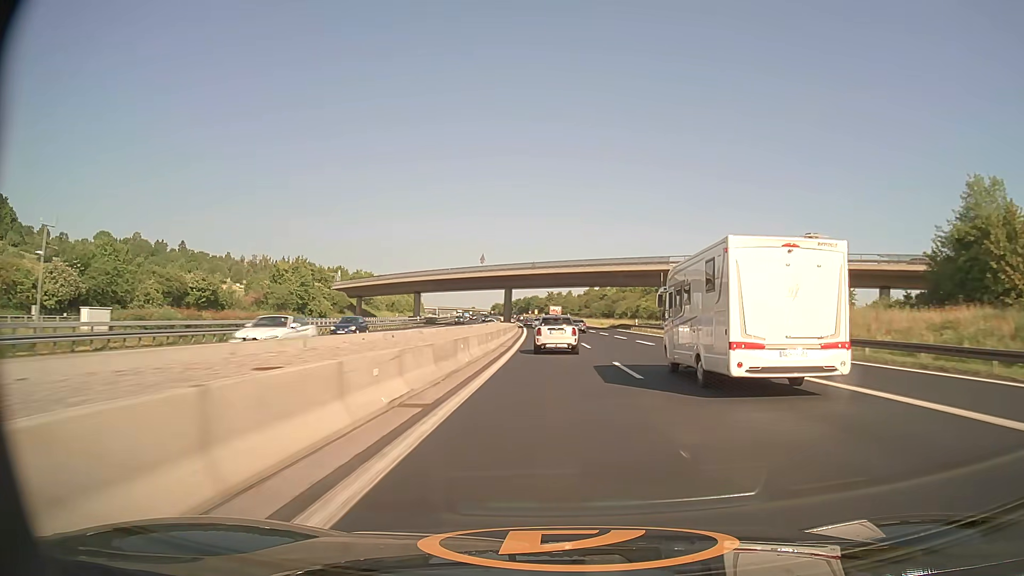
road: motorway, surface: asphalt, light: Day
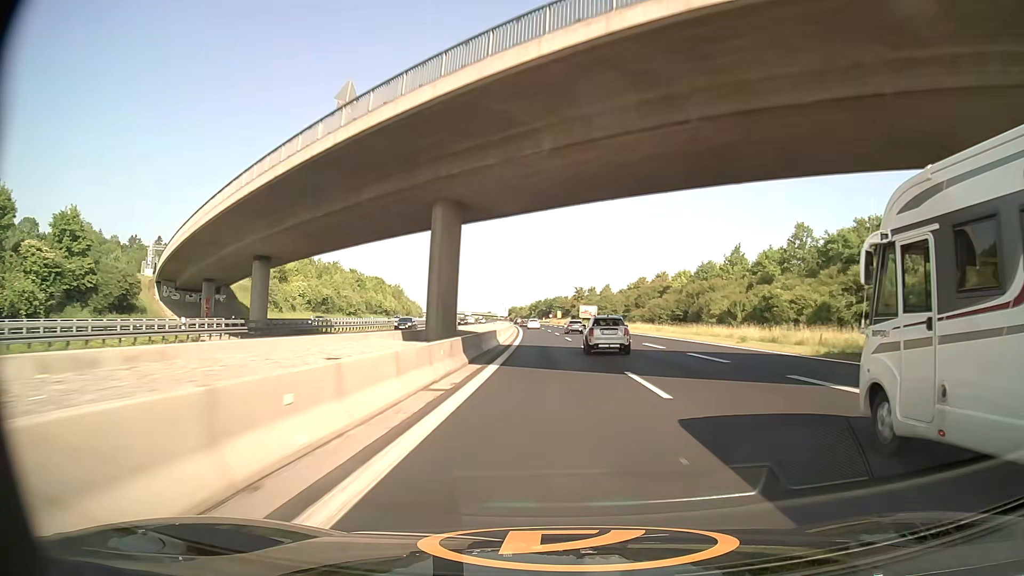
(-1.4, +75.7) m; -2°
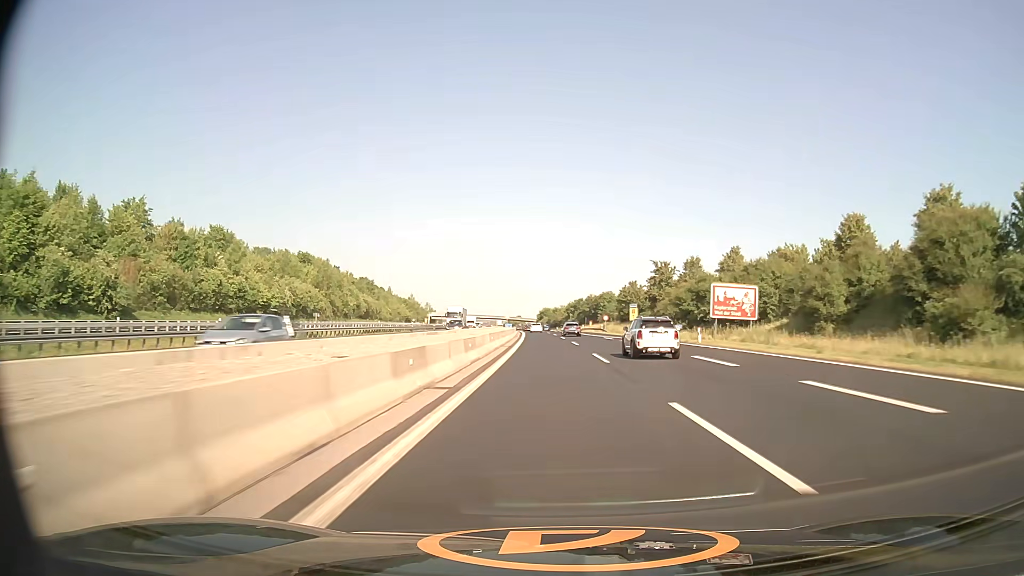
(-2.8, +96.3) m; -3°
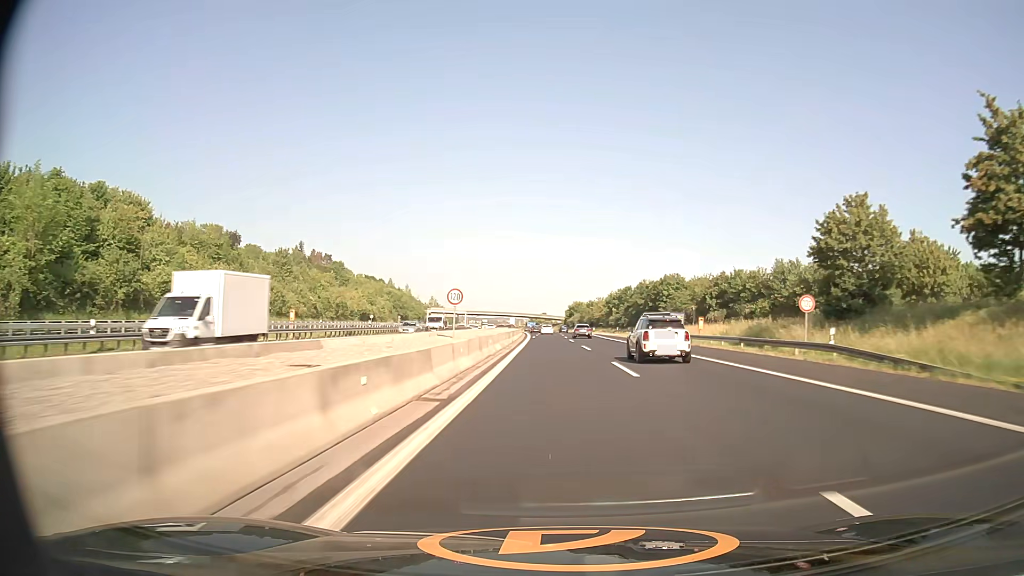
(-1.8, +78.0) m; -2°
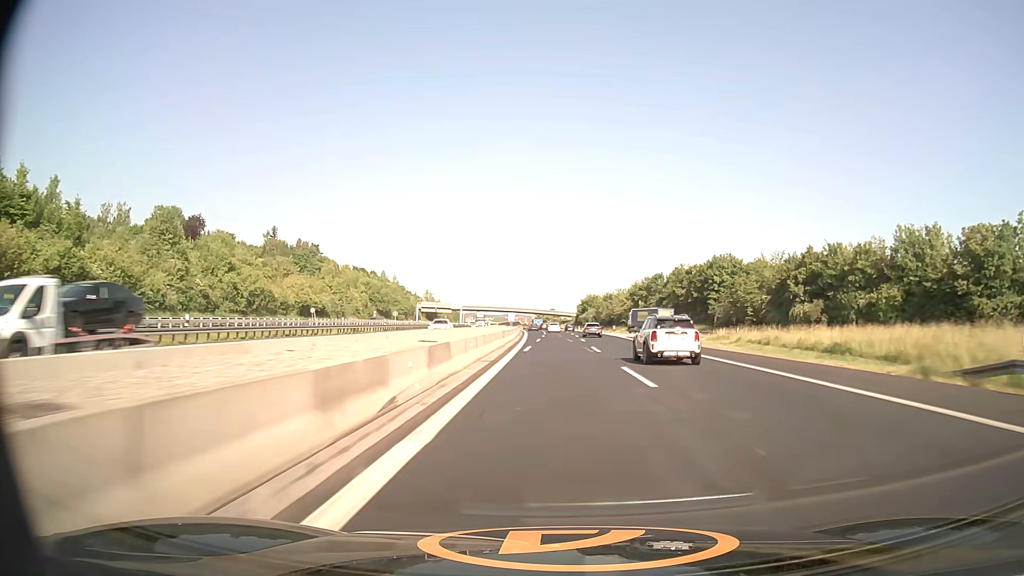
(-0.3, +38.9) m; -1°
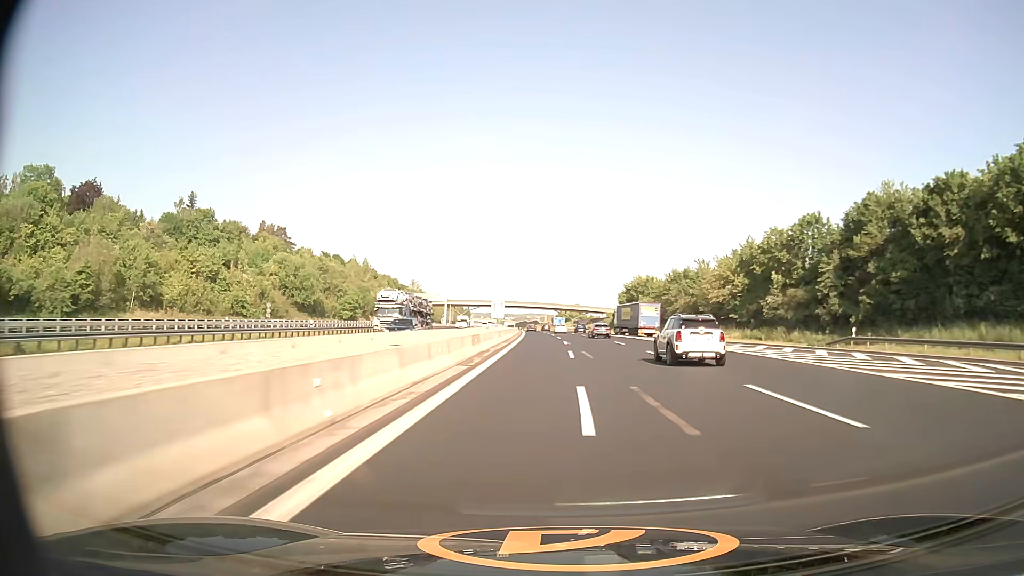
(-0.8, +77.6) m; -2°
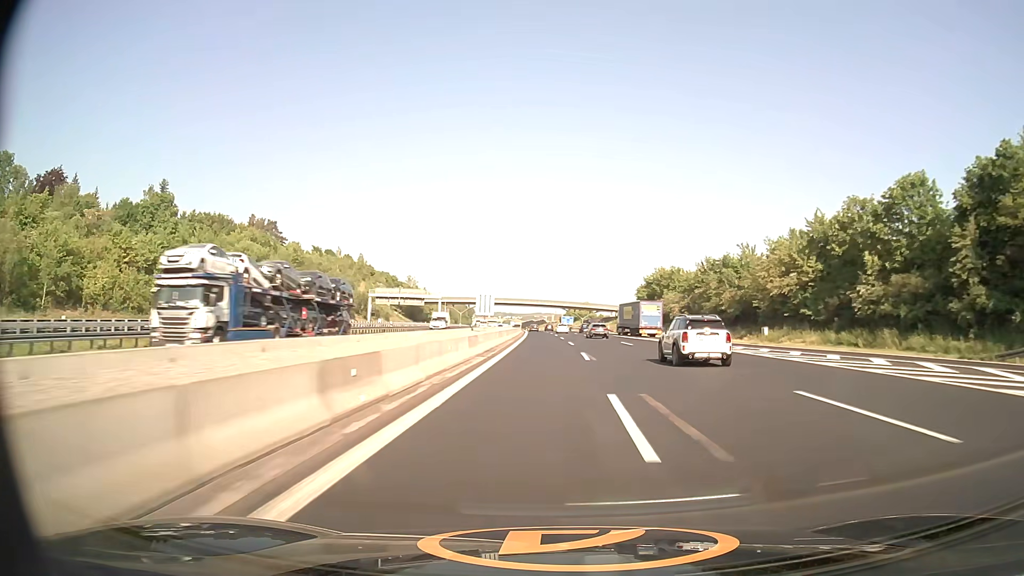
(-0.1, +19.4) m; -1°
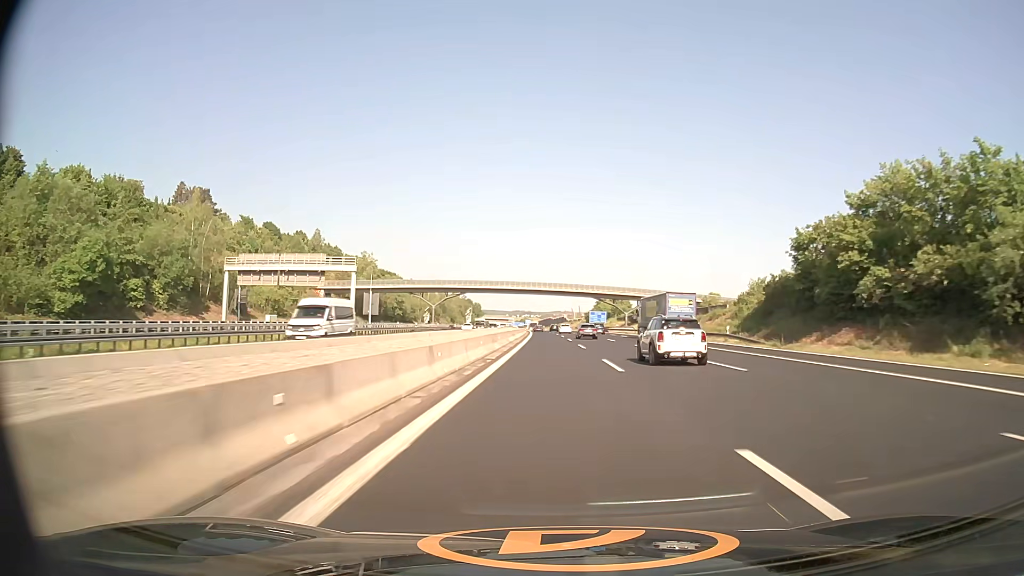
(-1.3, +77.5) m; -2°
(0, +10) (0, +20) (0, +30) (0, +40) (0, +50) (0, +60) (-1, +70) (-1, +80) (-1, +90) (-1, +100) m
